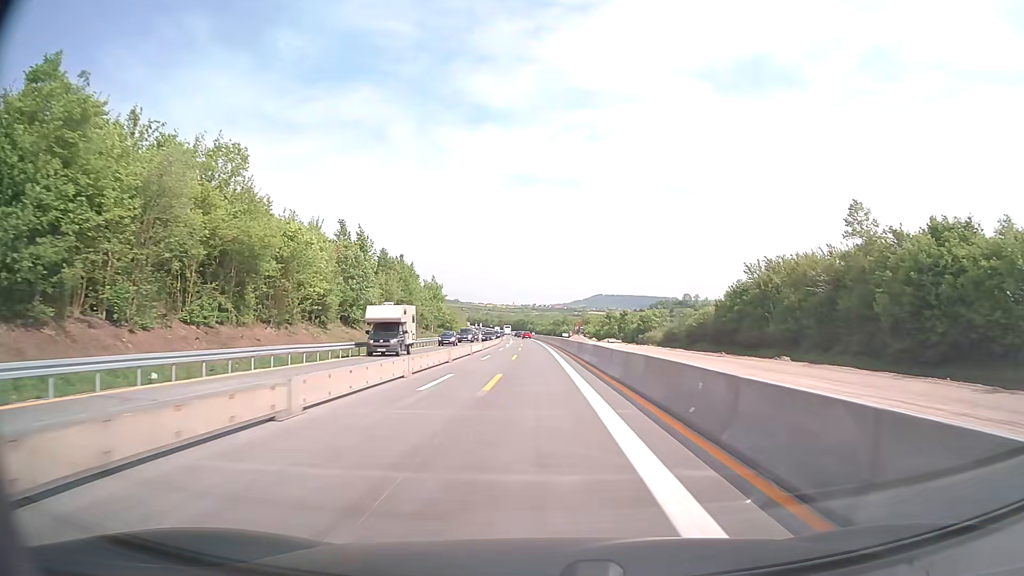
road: motorway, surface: concrete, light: Day
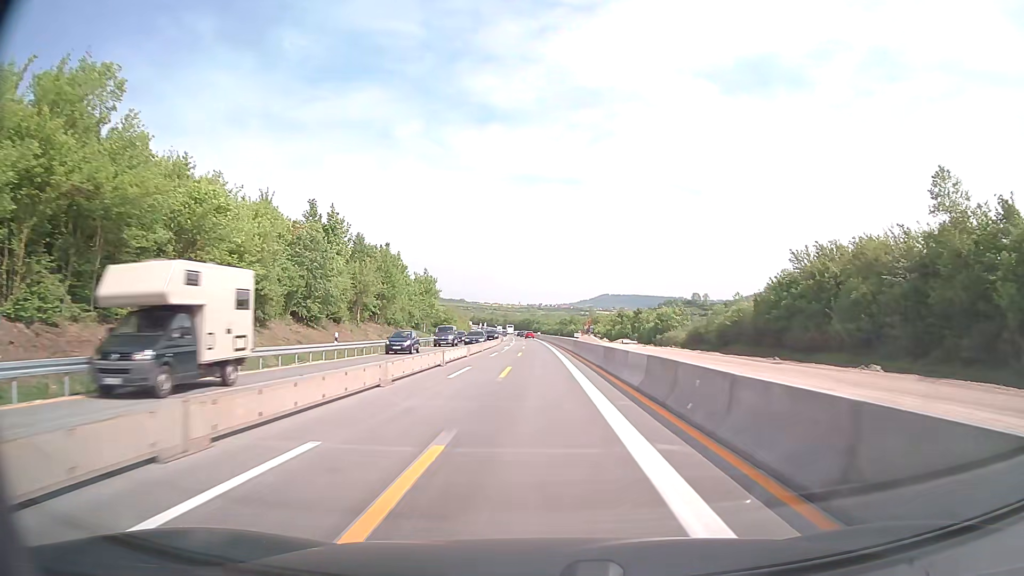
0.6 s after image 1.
(-0.1, +13.6) m; 0°
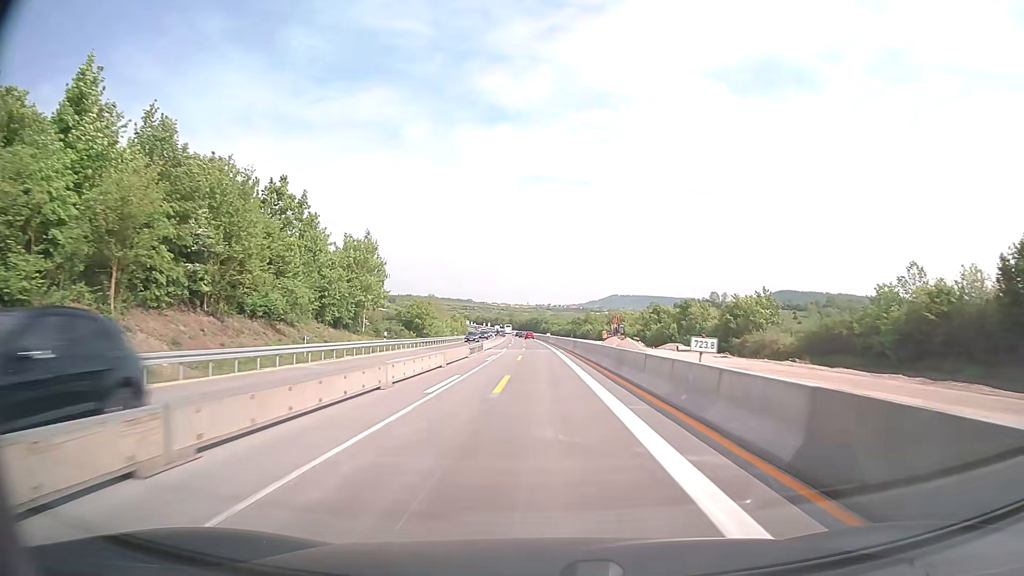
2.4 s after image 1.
(-0.4, +40.7) m; -1°
(0, +10) (0, +20) (0, +30) (0, +40) (0, +50) (-1, +60) (-1, +70) (-1, +80) (-1, +90) (-2, +100) m
